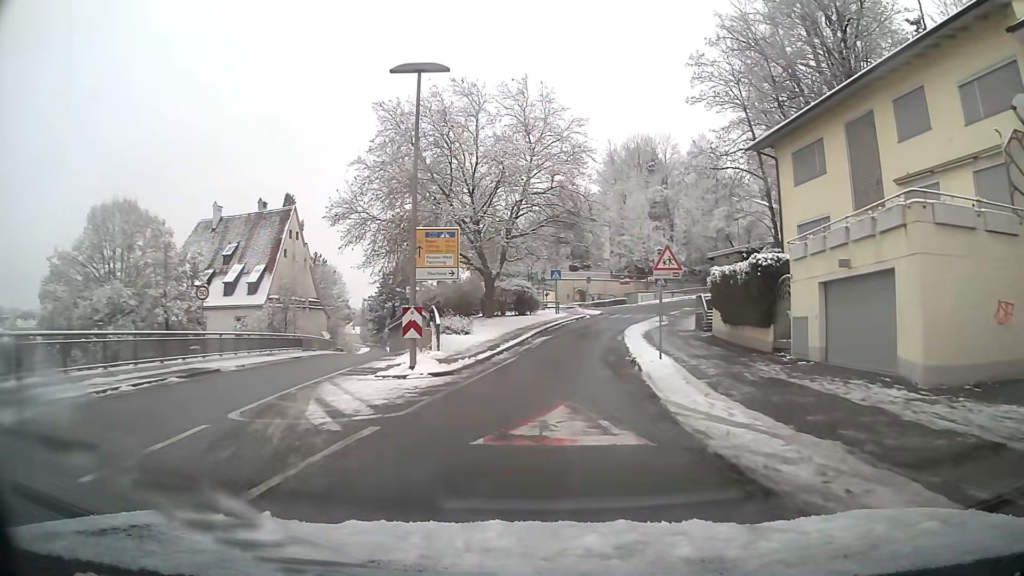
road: primary_link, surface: asphalt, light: Day
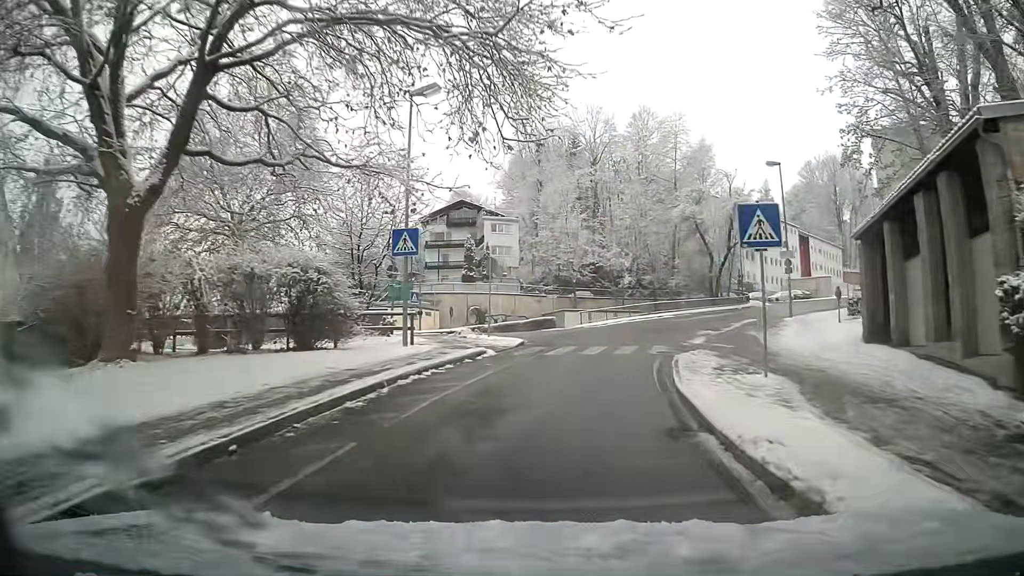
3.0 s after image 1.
(+2.3, +33.3) m; +9°
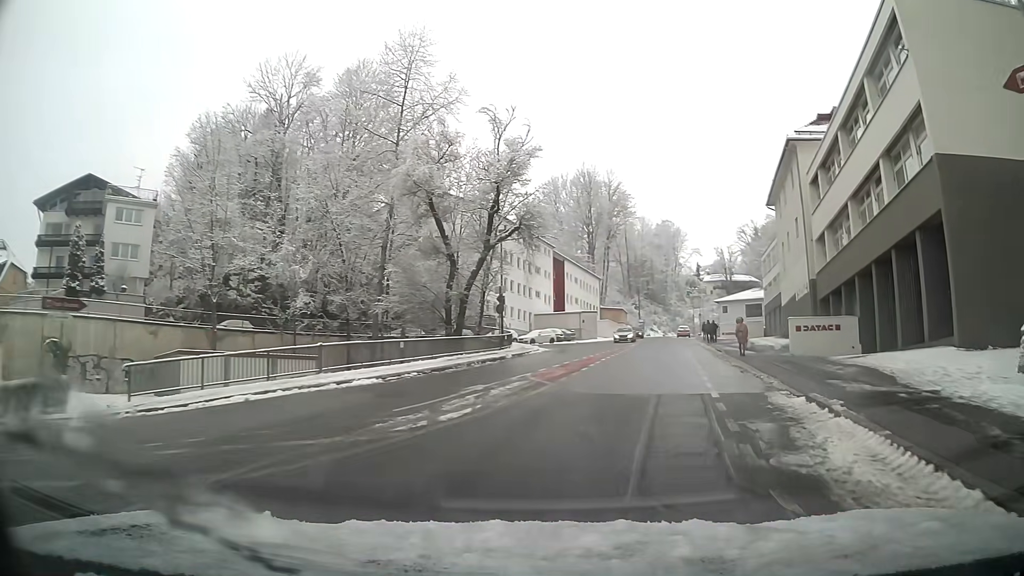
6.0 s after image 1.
(+6.3, +30.4) m; +28°
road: tertiary
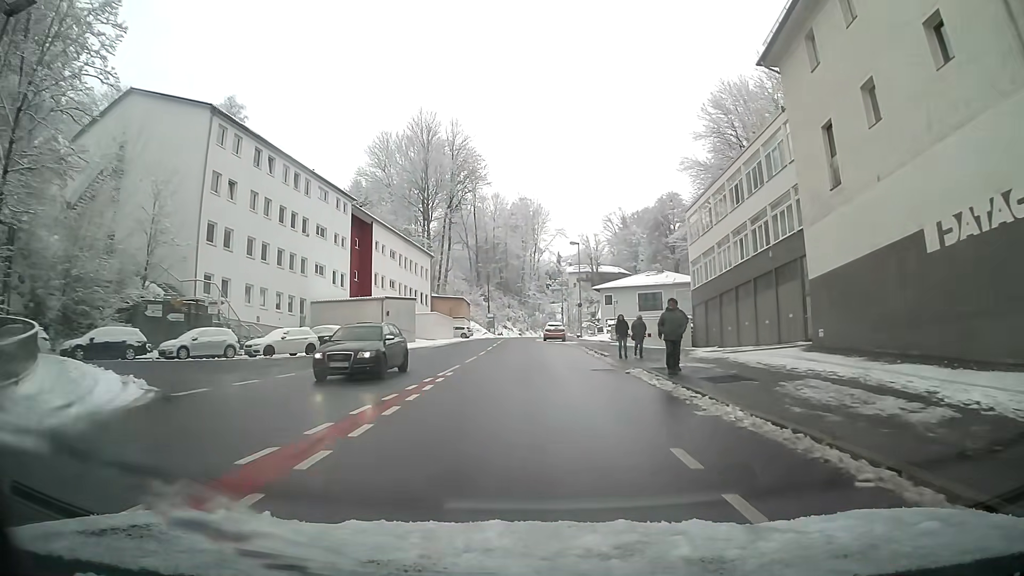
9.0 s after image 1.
(+4.0, +32.8) m; +8°
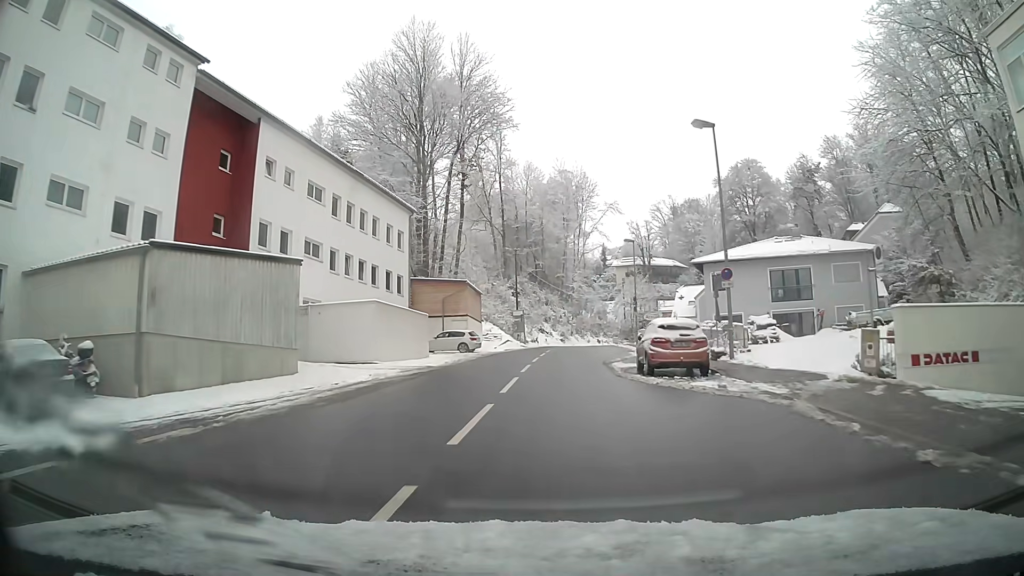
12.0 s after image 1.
(-1.0, +35.1) m; -3°
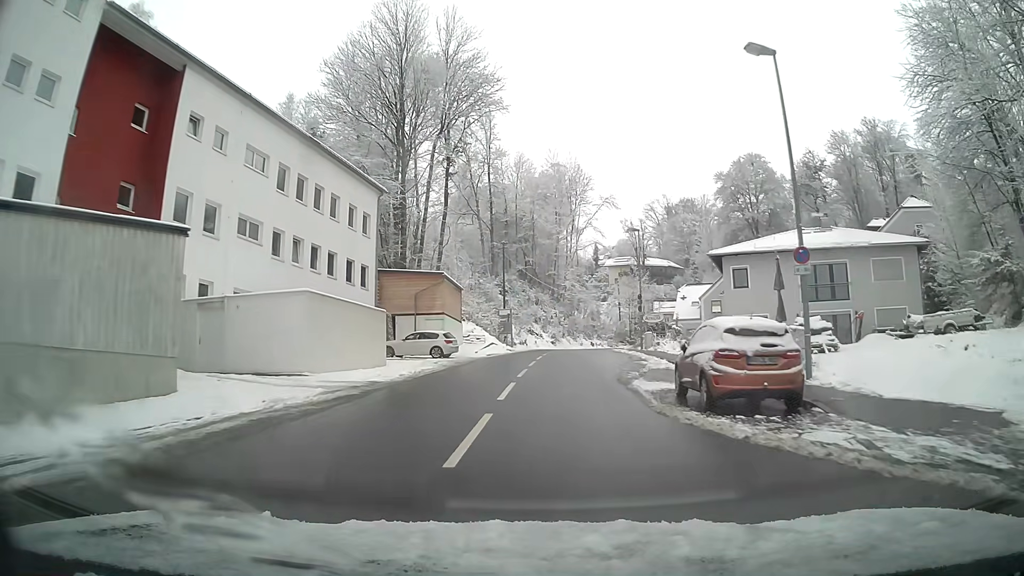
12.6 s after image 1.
(+0.1, +7.2) m; +1°
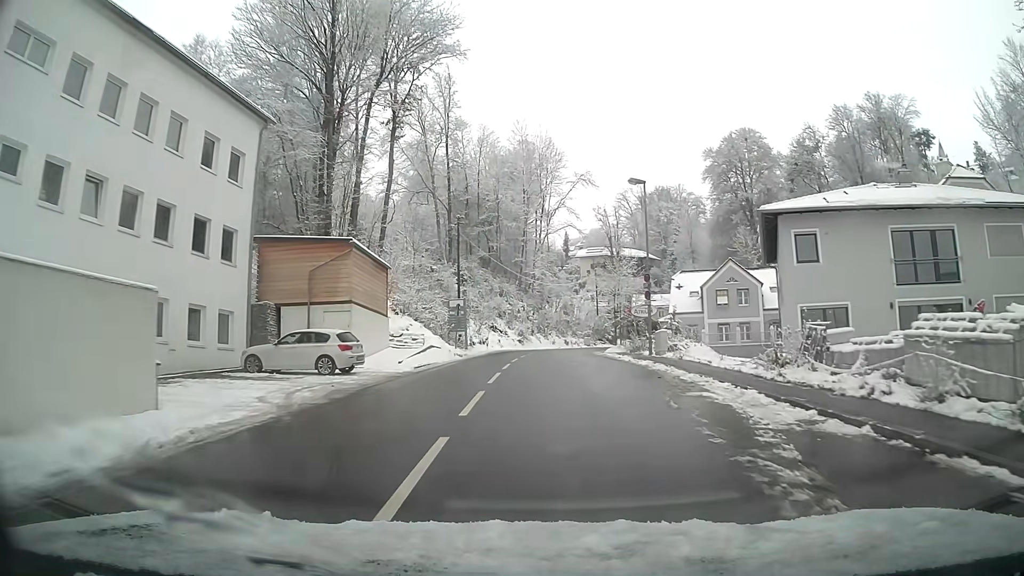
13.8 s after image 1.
(+0.3, +14.3) m; +3°
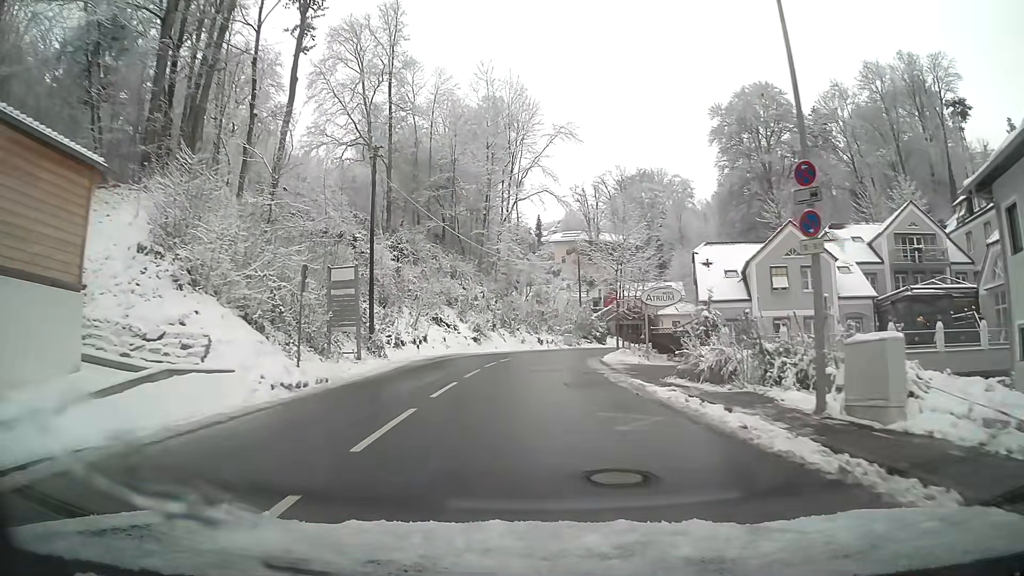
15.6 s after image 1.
(+0.5, +21.1) m; +2°
